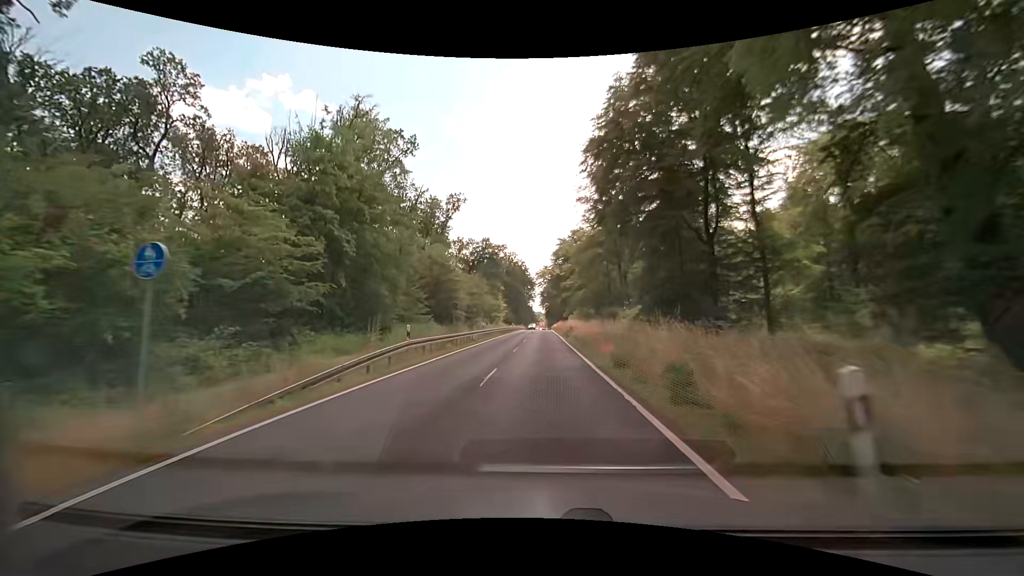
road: secondary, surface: asphalt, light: Day
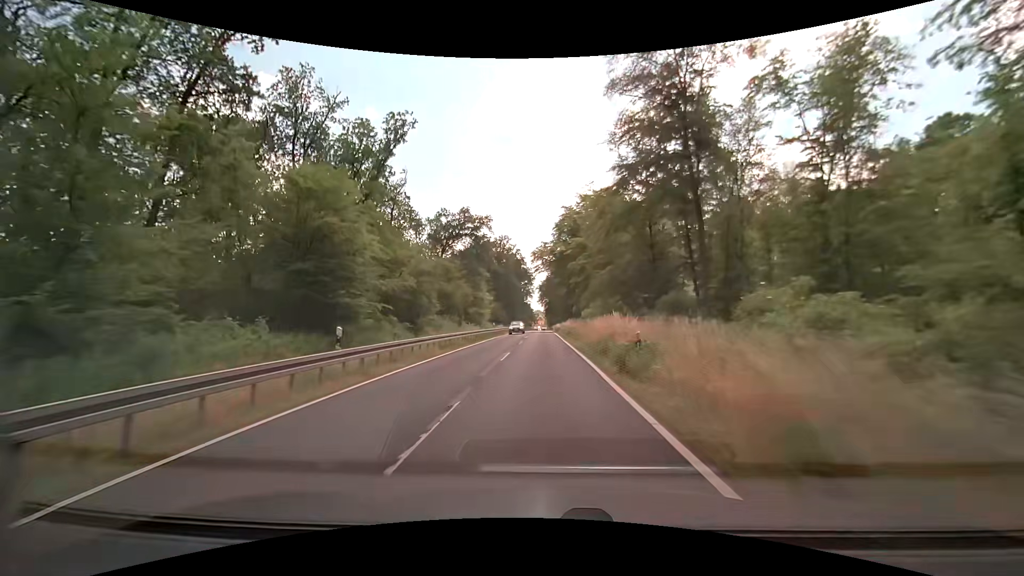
(+0.1, +29.7) m; 0°
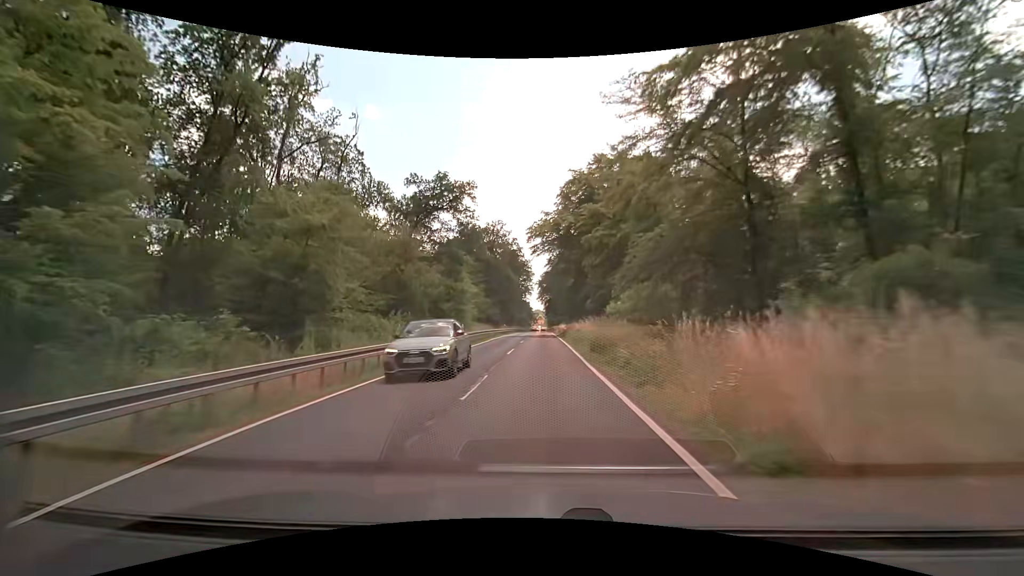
(-0.1, +19.9) m; 0°
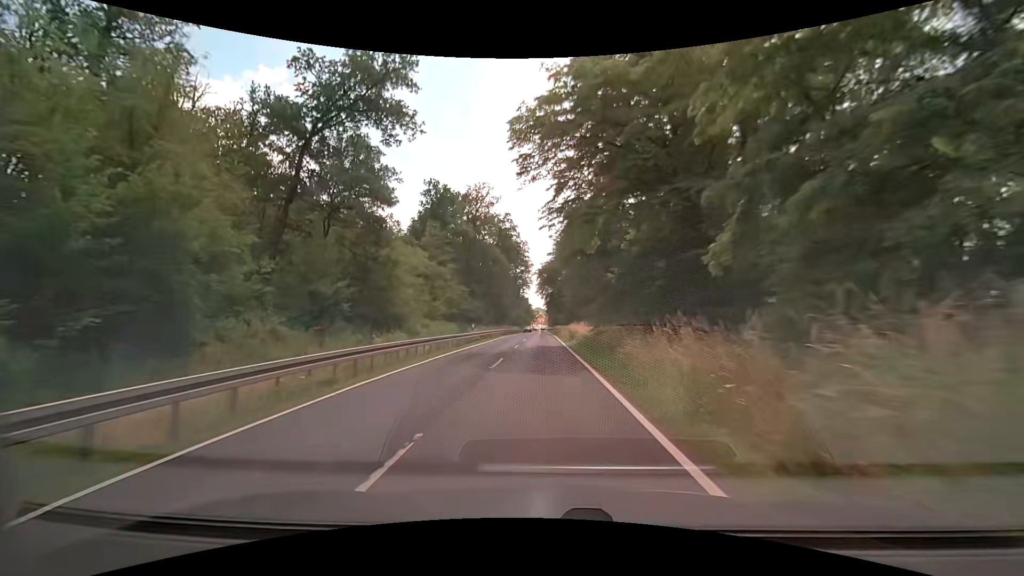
(0.0, +30.1) m; -1°
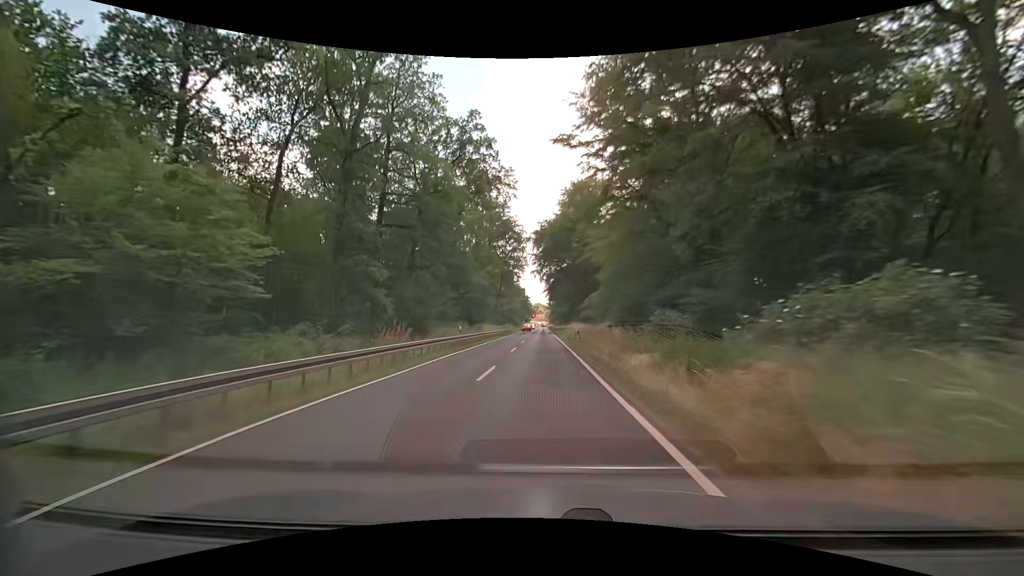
(+0.5, +51.0) m; +1°
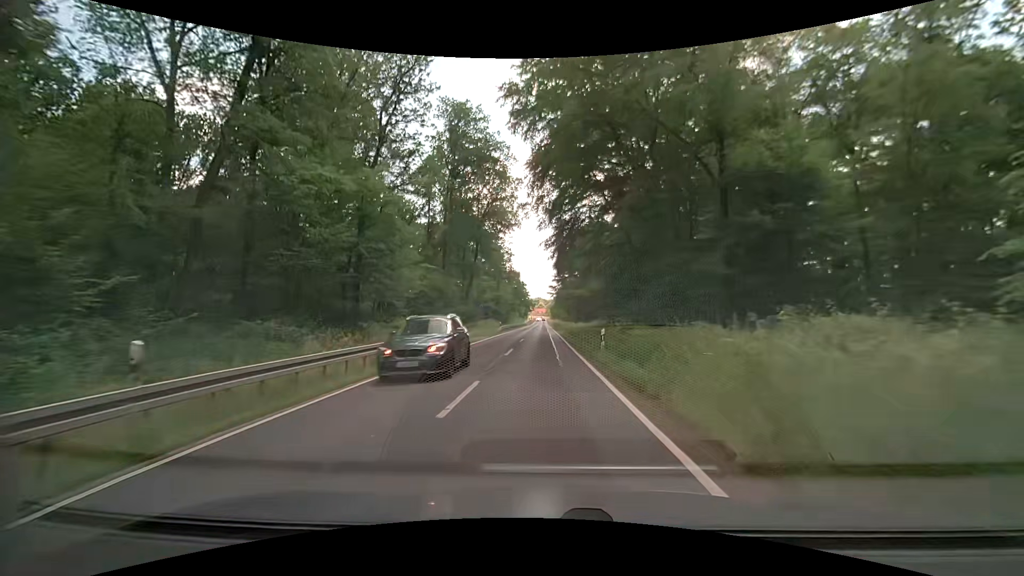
(-0.3, +52.4) m; -1°
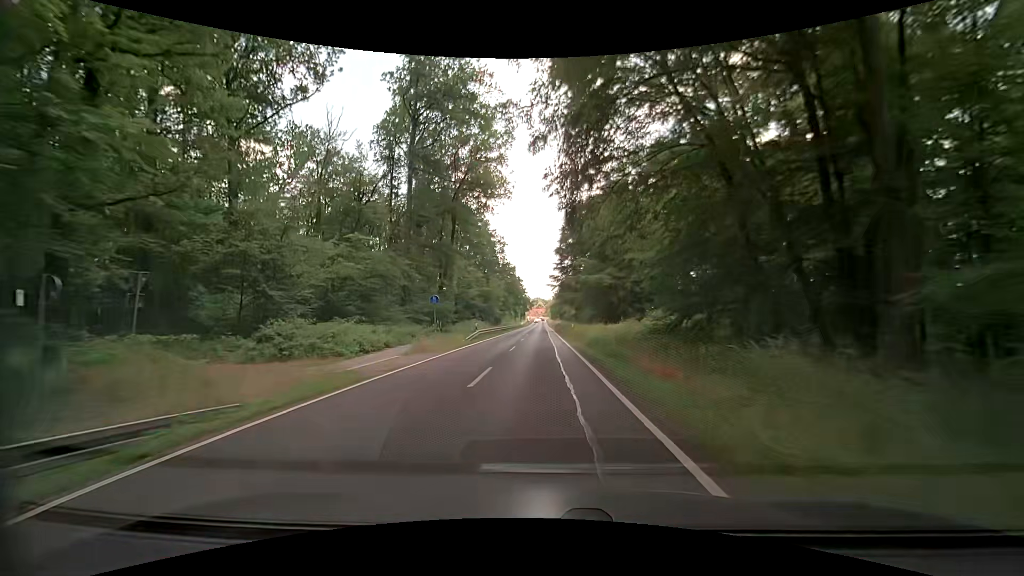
(+0.1, +20.9) m; 0°
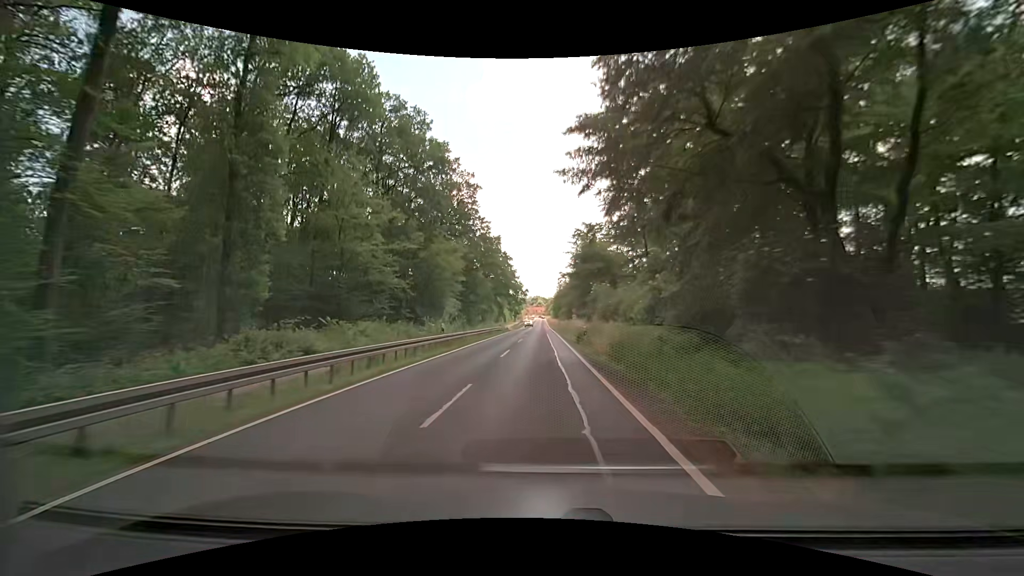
(-0.1, +51.8) m; 0°
(0, +10) (0, +20) (0, +30) (0, +40) (-1, +50) (-1, +60) (-1, +70) (-1, +80) (-1, +90) (-1, +100) m
